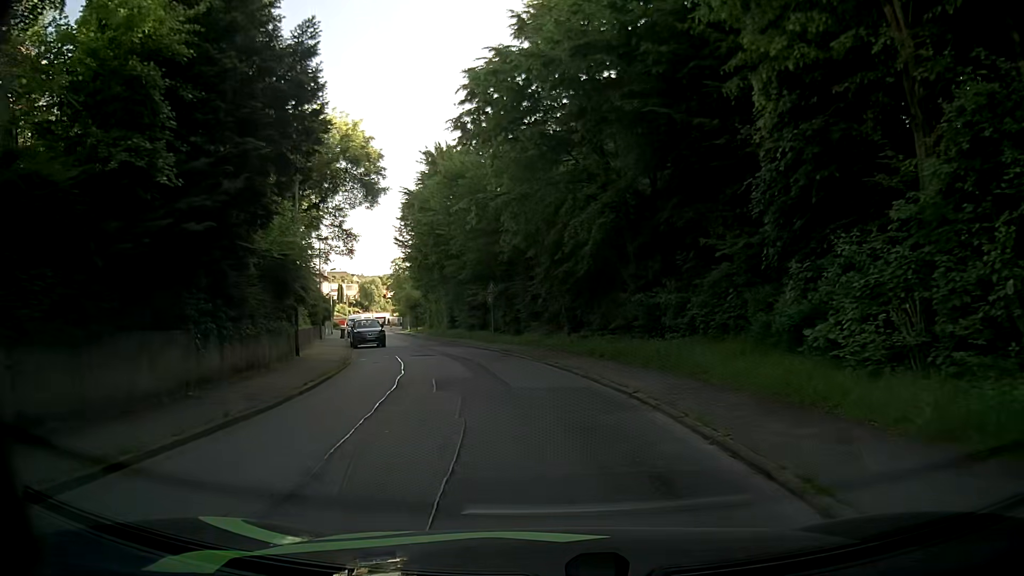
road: residential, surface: asphalt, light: Day
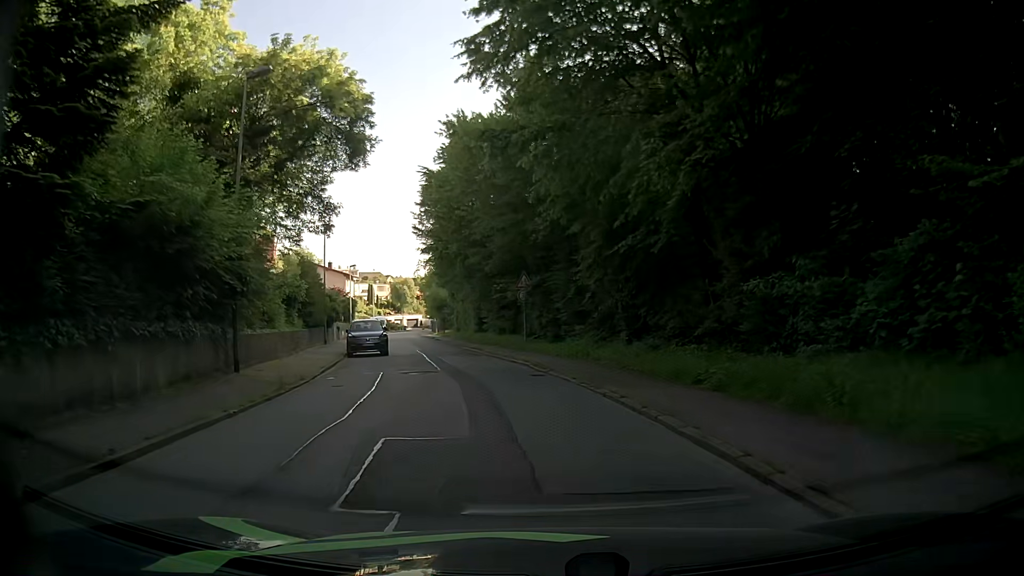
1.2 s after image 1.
(-0.3, +8.2) m; -3°
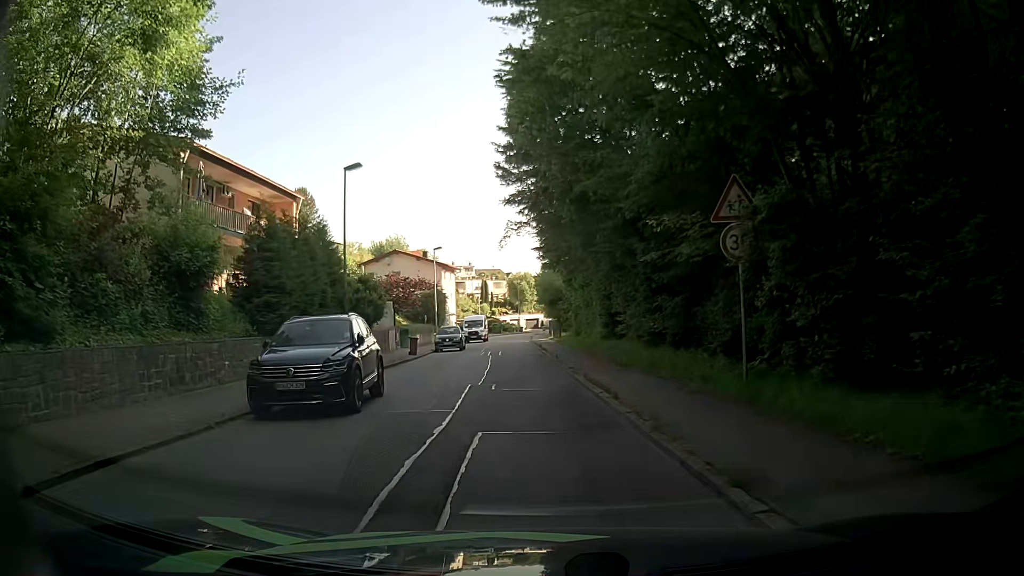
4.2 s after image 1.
(-1.8, +19.3) m; -10°
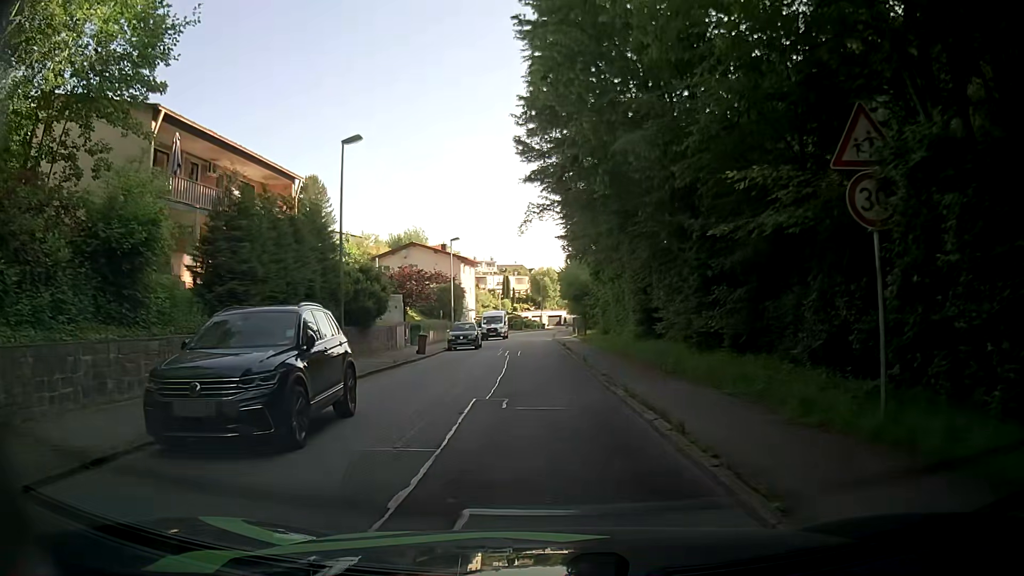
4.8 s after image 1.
(-0.2, +3.7) m; -4°
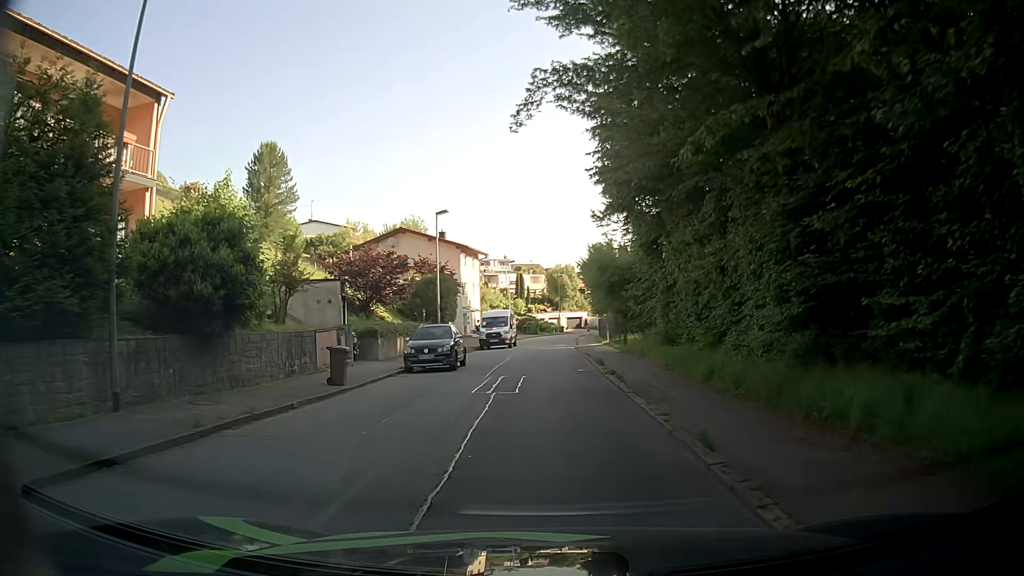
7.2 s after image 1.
(-0.2, +14.6) m; -3°
